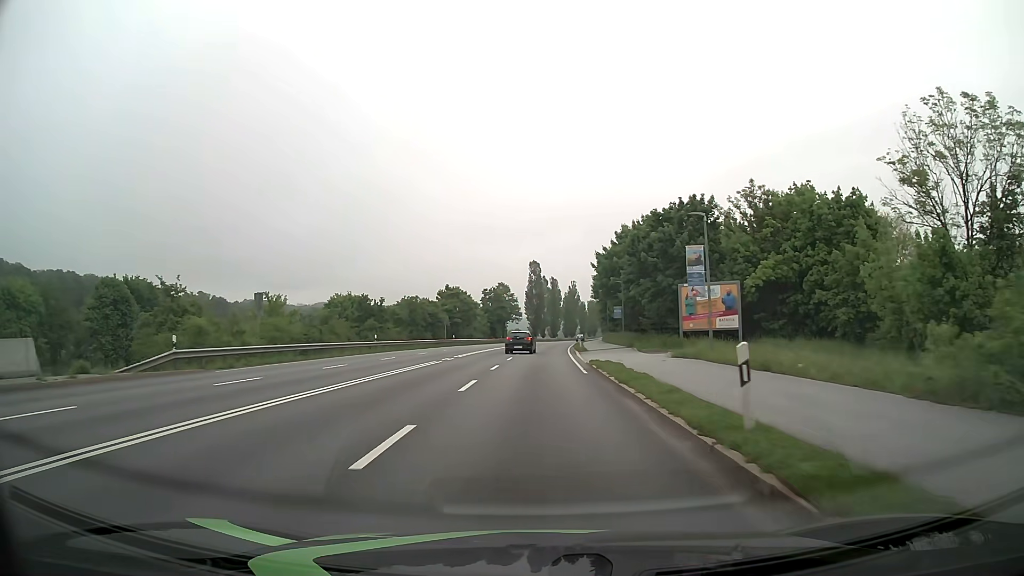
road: primary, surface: asphalt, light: Day
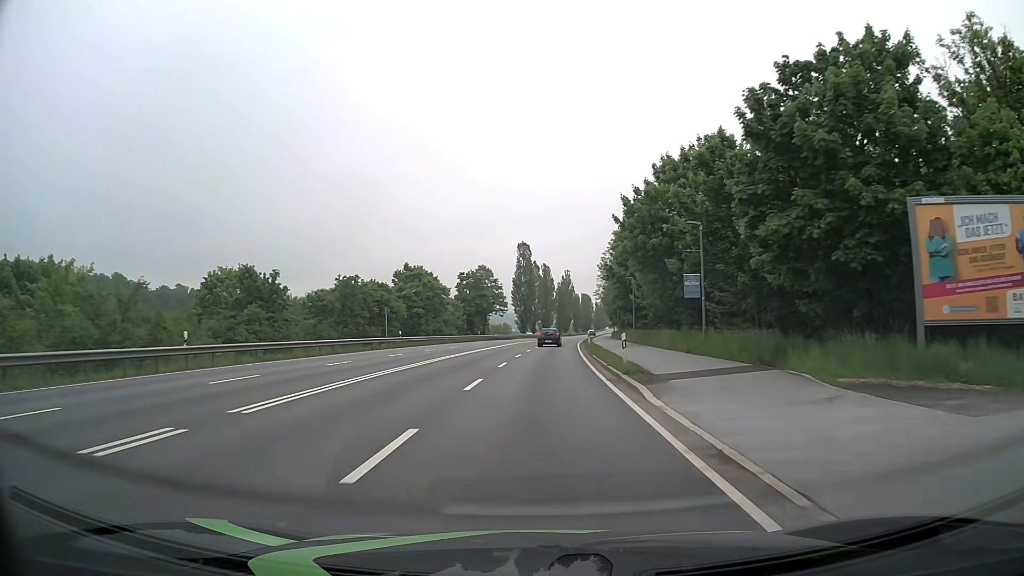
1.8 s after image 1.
(+0.2, +27.9) m; +1°
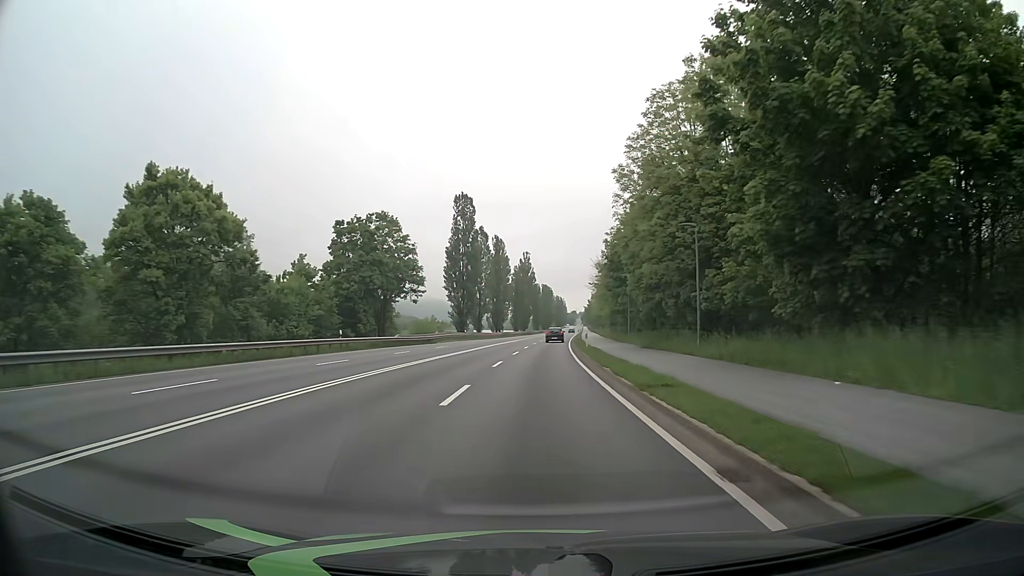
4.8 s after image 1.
(+1.5, +51.2) m; +3°
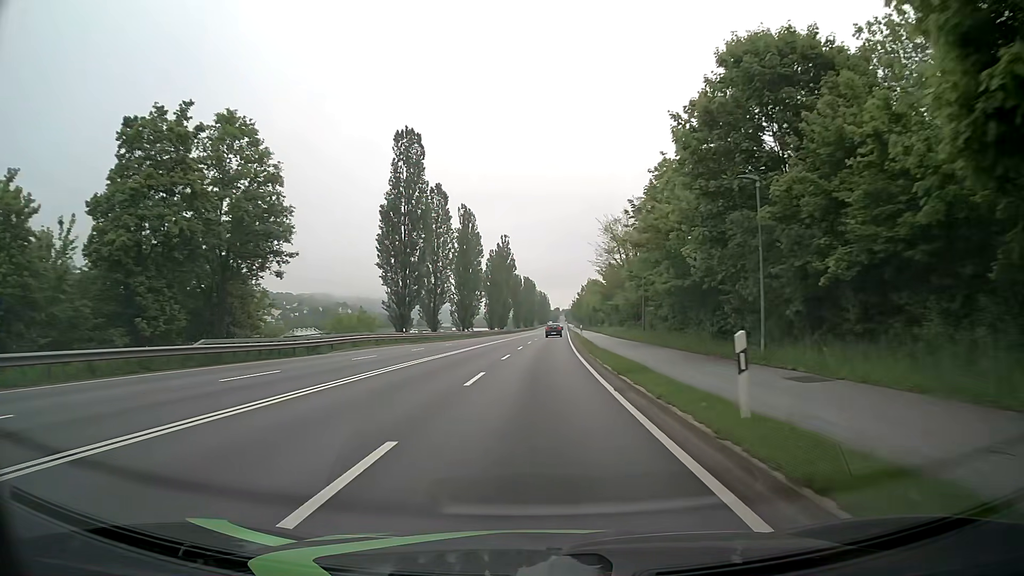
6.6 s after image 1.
(+0.5, +32.1) m; +2°
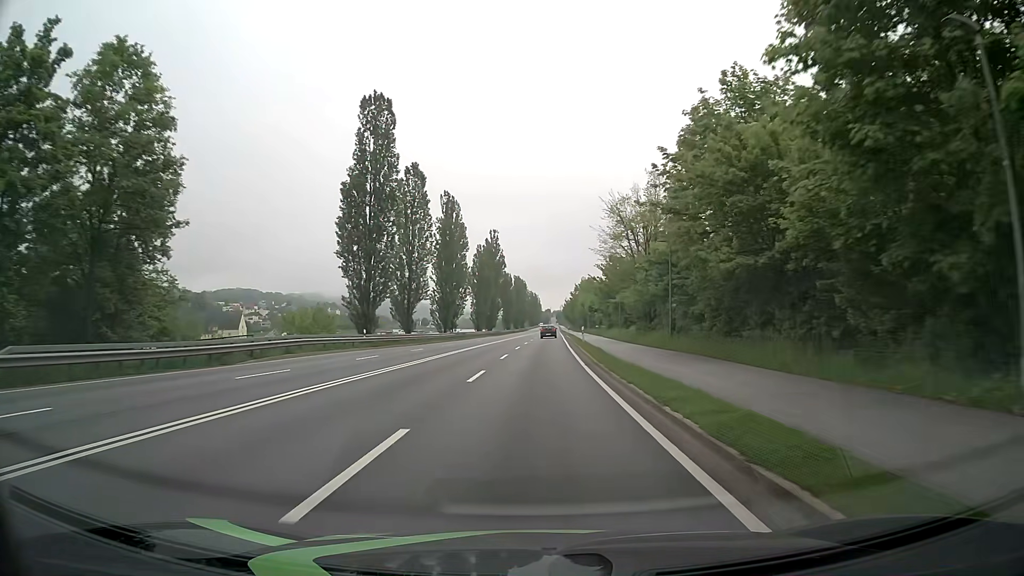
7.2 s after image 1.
(+0.1, +10.8) m; +1°
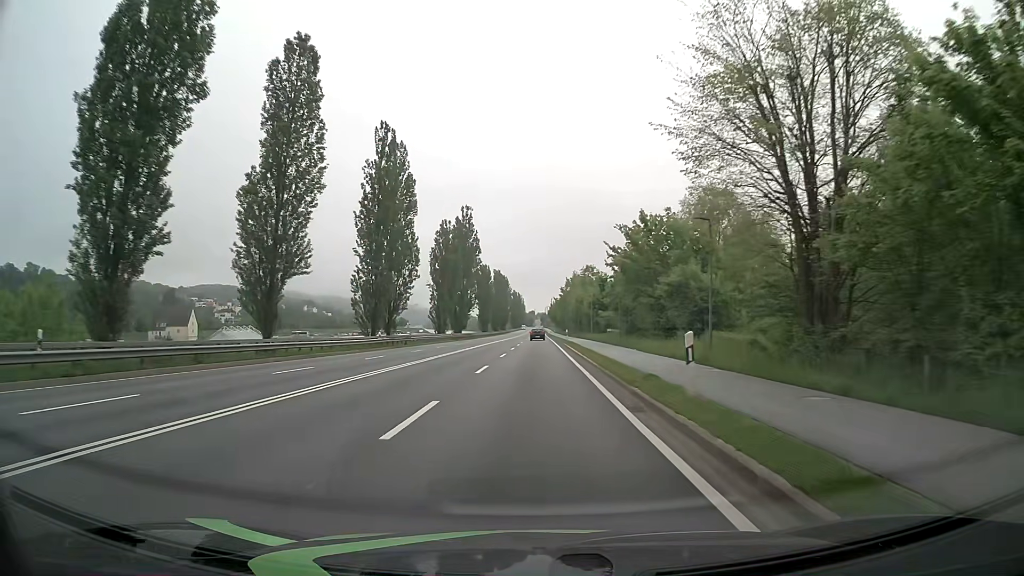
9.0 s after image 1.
(+0.7, +32.5) m; +2°
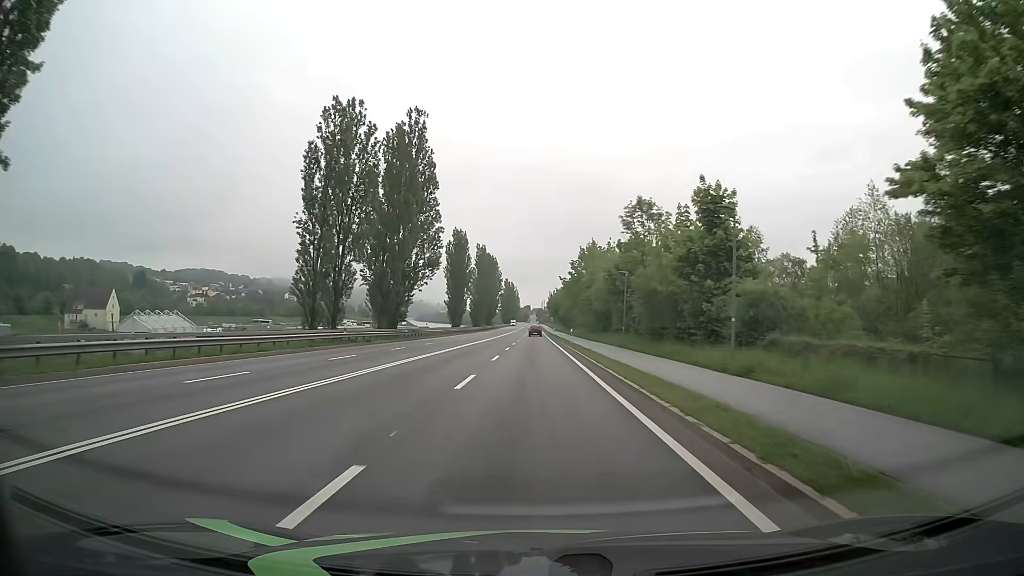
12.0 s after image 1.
(+0.2, +54.0) m; +1°
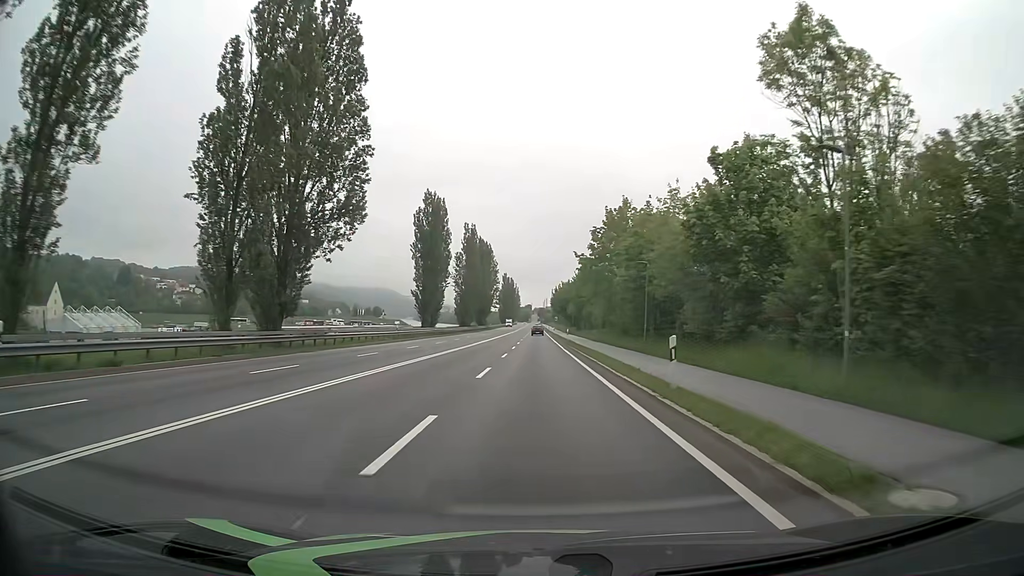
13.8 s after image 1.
(-0.1, +32.4) m; 0°
(0, +10) (0, +20) (0, +30) (0, +40) (0, +50) (0, +60) (0, +70) (+1, +80) (+1, +90) (+1, +100) m
